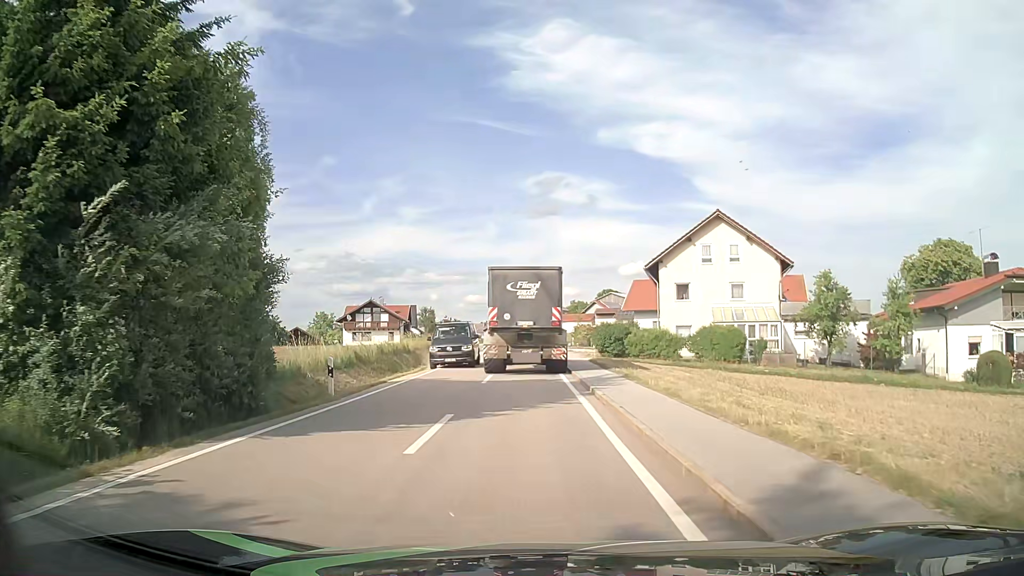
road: tertiary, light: Day
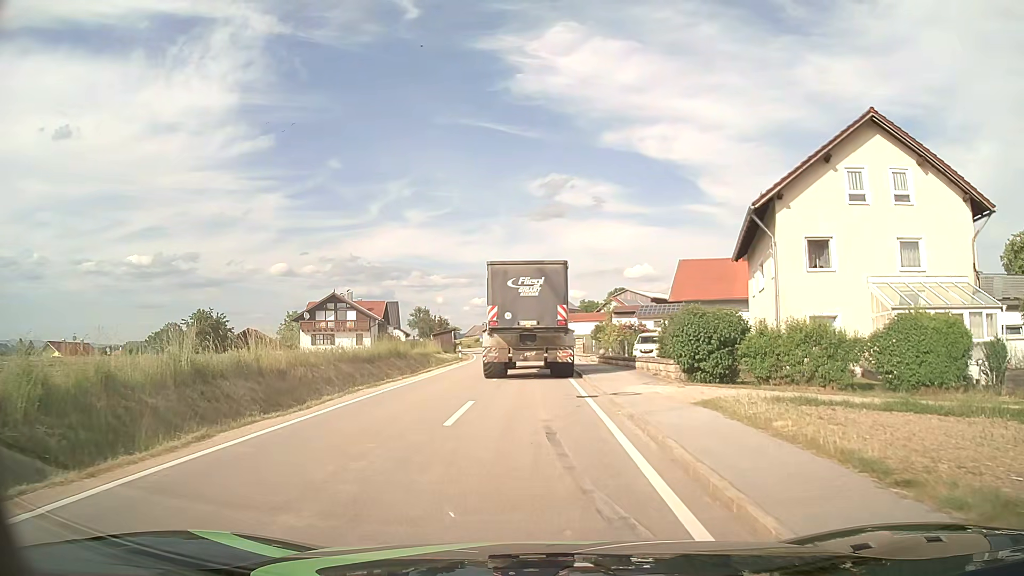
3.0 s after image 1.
(-0.2, +21.5) m; -1°
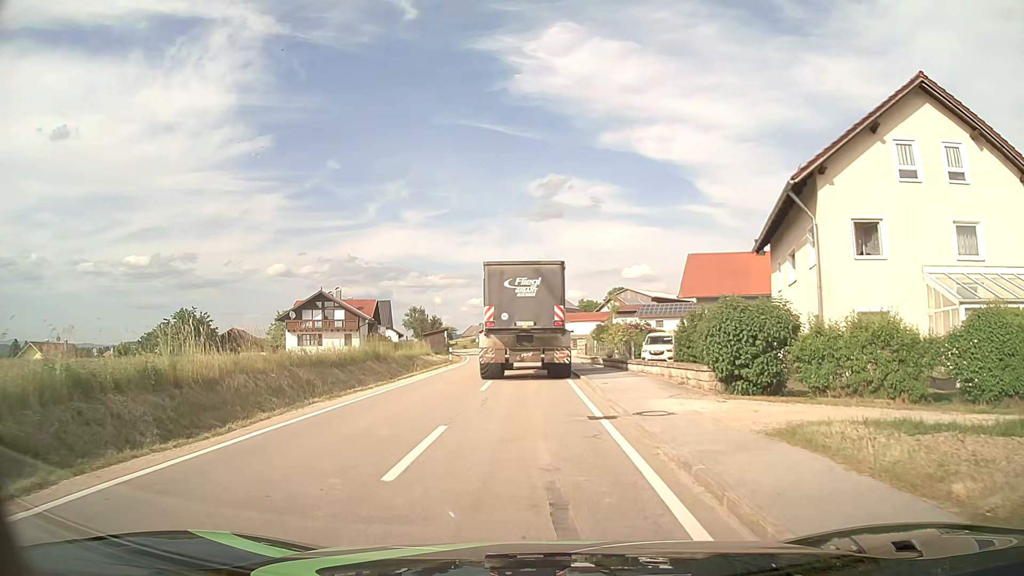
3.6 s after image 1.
(0.0, +4.0) m; 0°
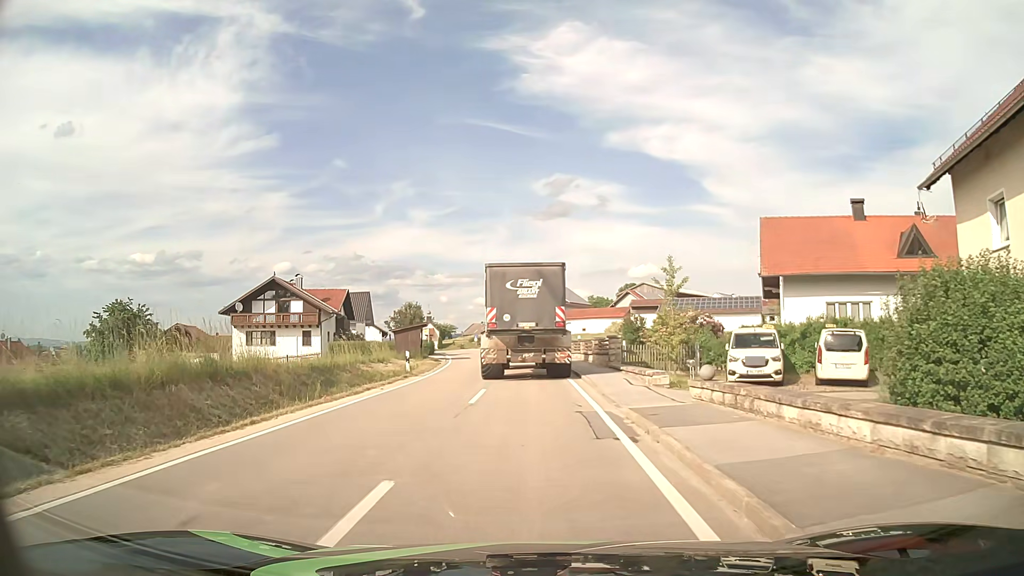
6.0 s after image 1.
(0.0, +15.6) m; -1°
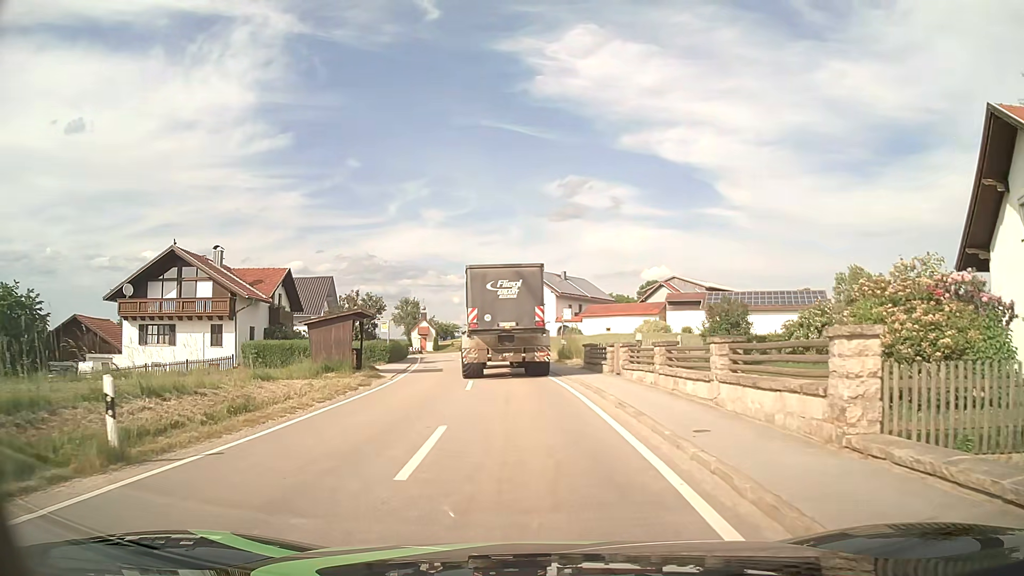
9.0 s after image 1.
(-0.1, +20.0) m; -2°
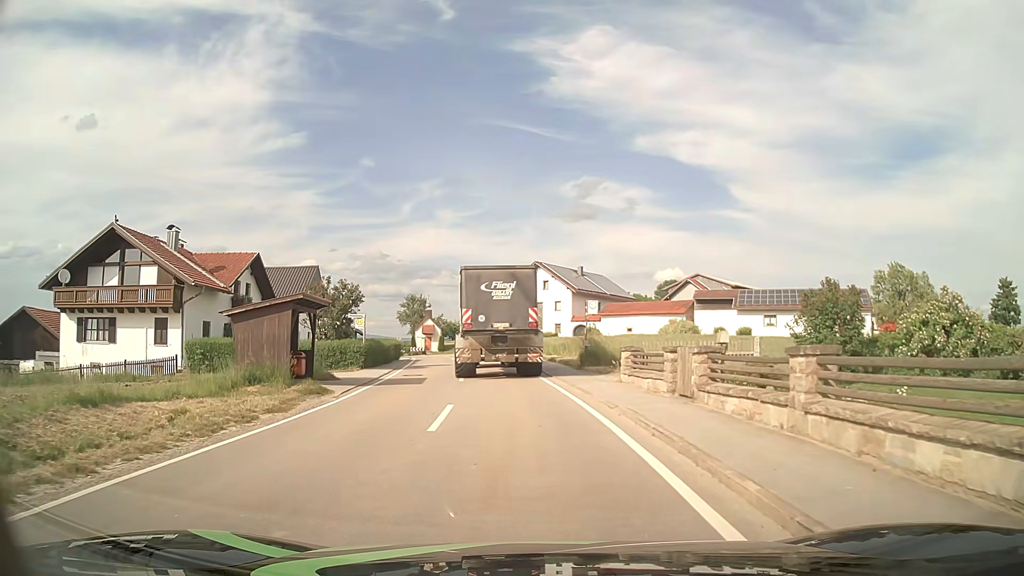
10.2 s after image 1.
(0.0, +8.3) m; -1°
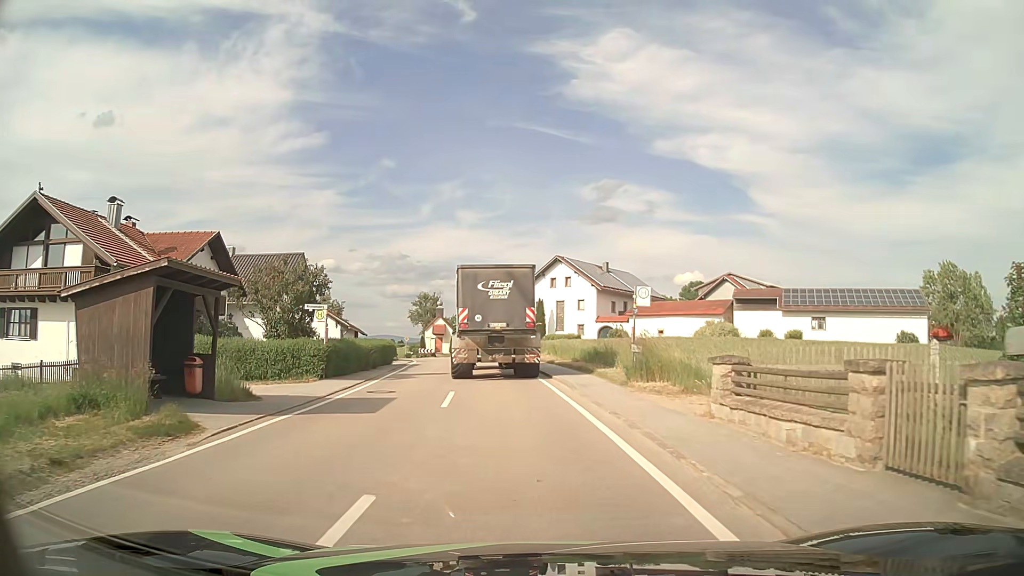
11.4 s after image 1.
(-0.1, +8.3) m; -1°
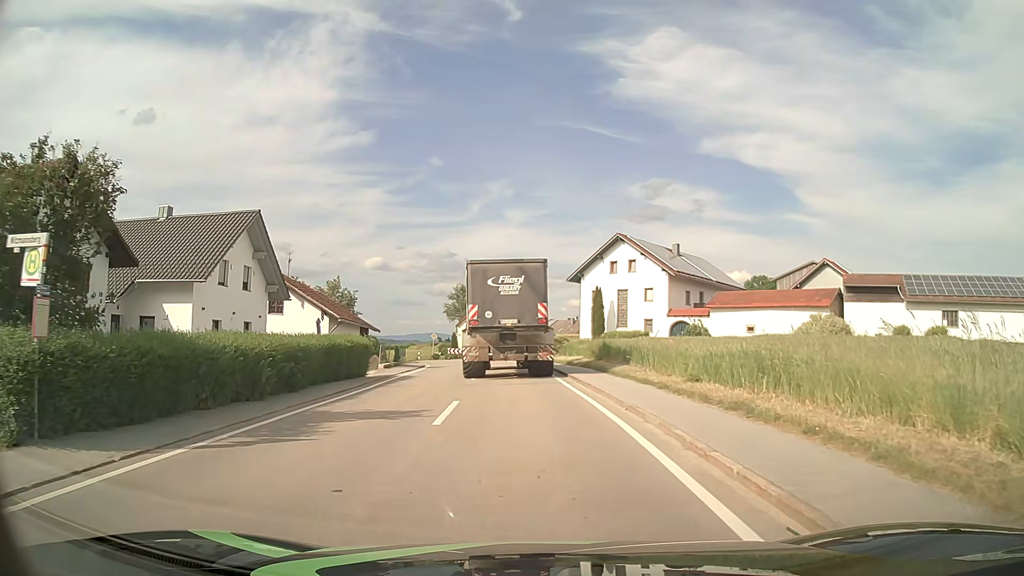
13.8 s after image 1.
(-0.6, +15.7) m; -4°
(0, +10) (-1, +20) (-1, +30) (-2, +40) (-4, +50) (-6, +59) (-11, +68) (-17, +76) (-25, +83) (-32, +89) m
